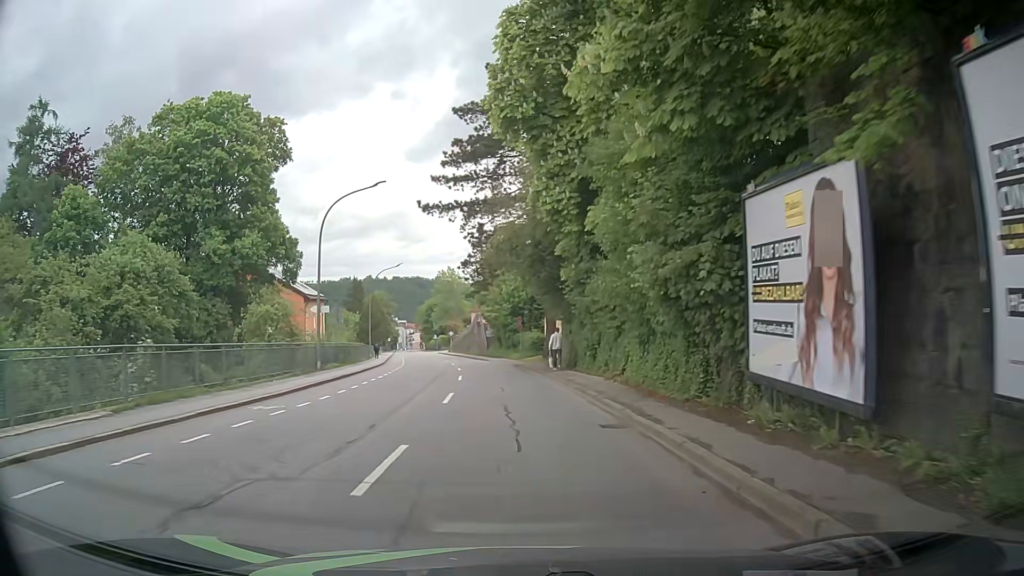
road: tertiary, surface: asphalt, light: Day
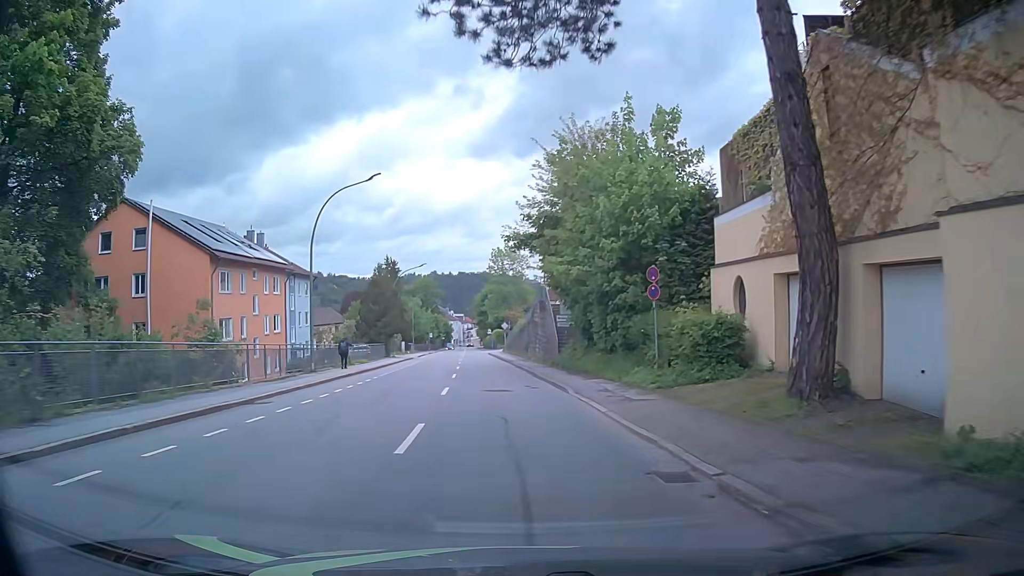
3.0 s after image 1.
(-1.7, +33.9) m; -5°
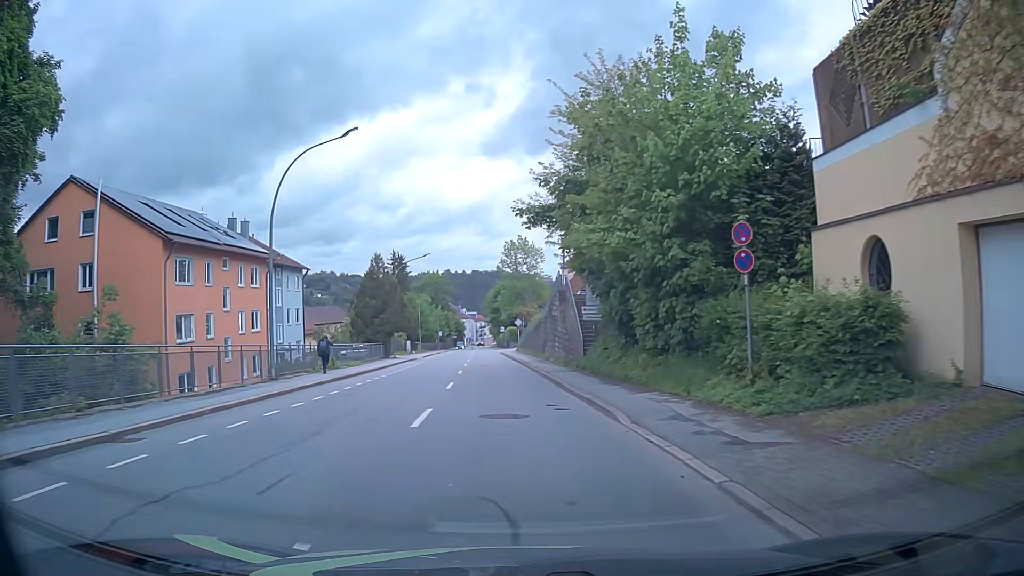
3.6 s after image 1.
(-0.1, +6.8) m; -2°
(0, +10) (0, +20) (-1, +30) (-1, +40) (-2, +50) (-2, +60) (-3, +70) (-3, +80) (-4, +90) (-4, +100) m
